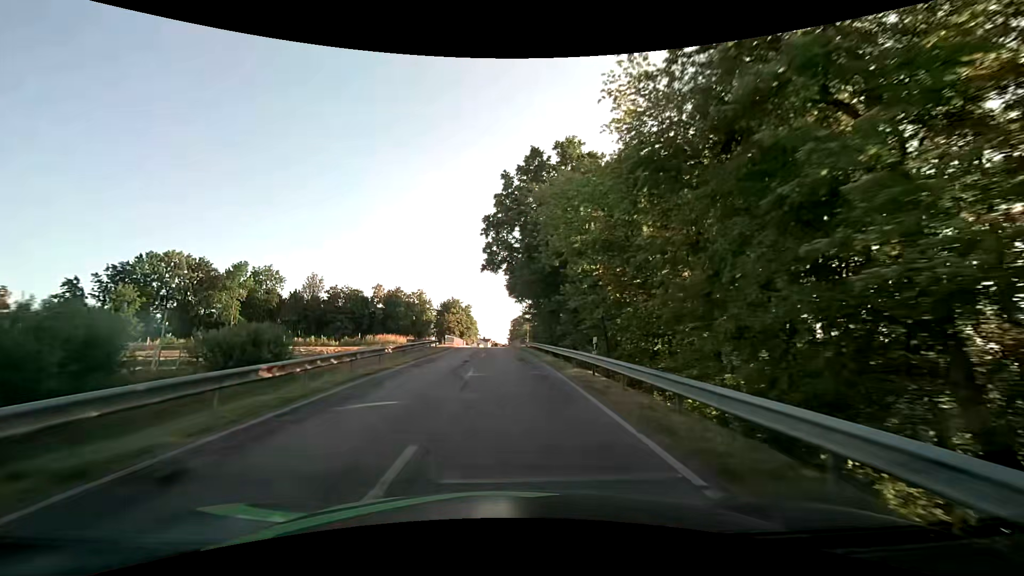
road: tertiary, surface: asphalt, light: Day
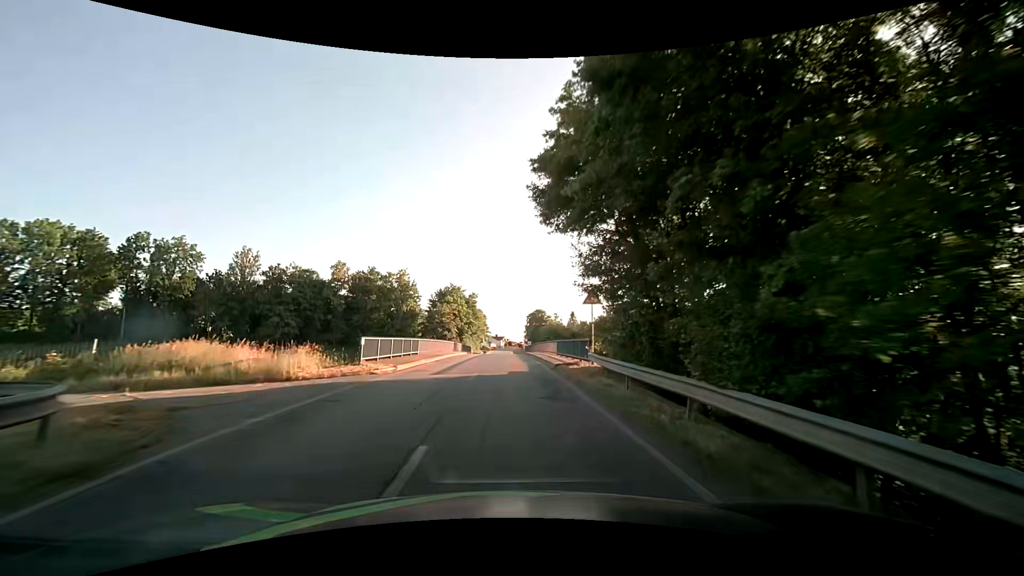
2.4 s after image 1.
(-0.4, +36.6) m; -1°
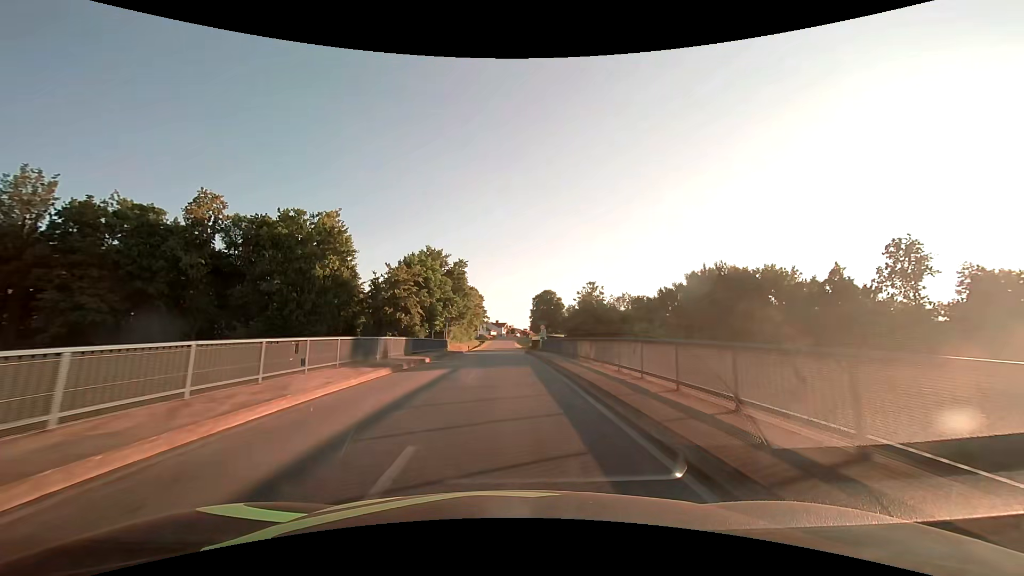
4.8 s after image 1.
(-0.2, +36.9) m; 0°
(0, +10) (0, +20) (0, +30) (0, +40) (0, +50) (0, +60) (0, +70) (0, +80) (0, +90) (0, +100) m
